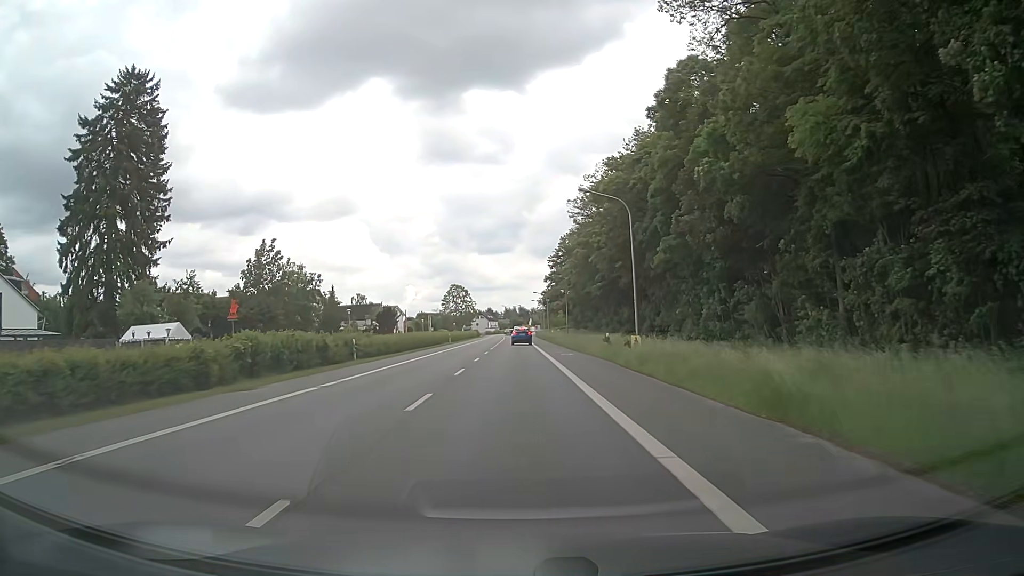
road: primary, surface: asphalt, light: Day
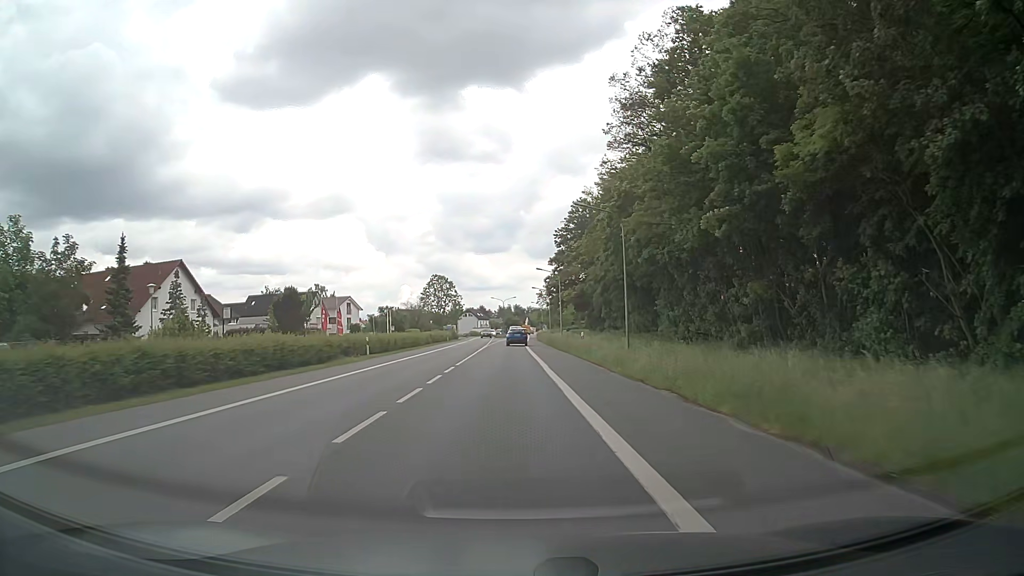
(0.0, +44.3) m; 0°
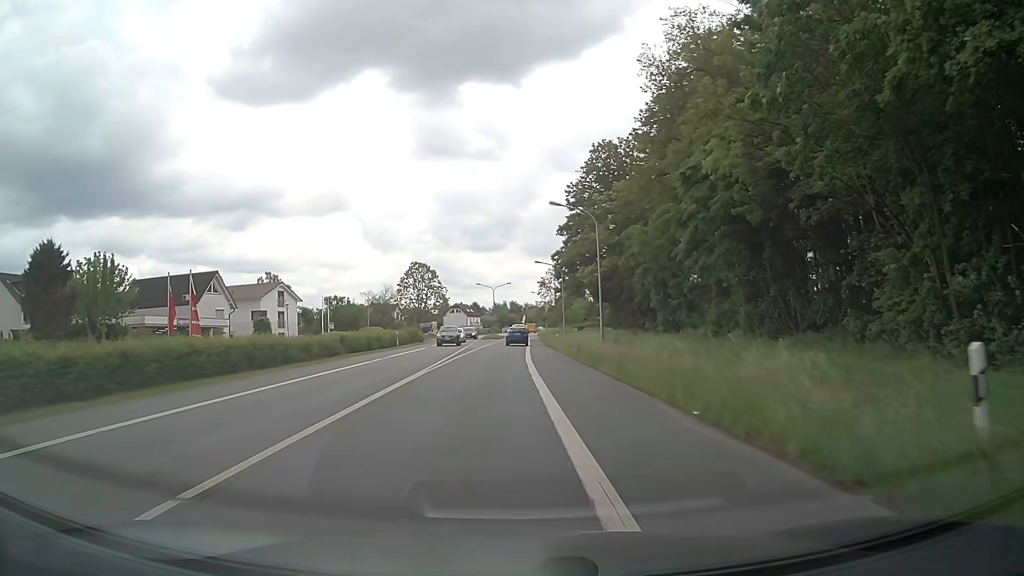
(0.0, +35.6) m; 0°
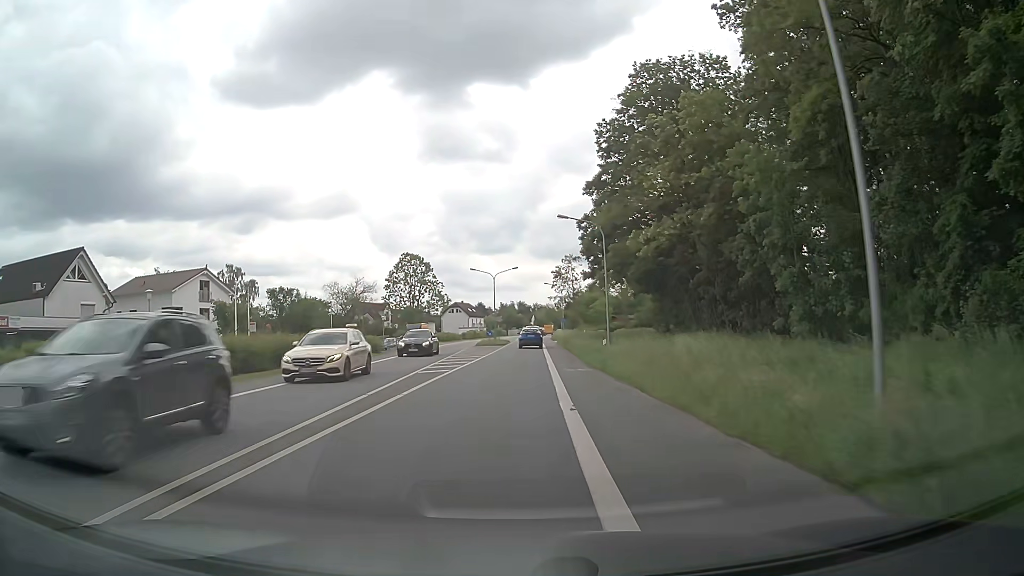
(-0.1, +26.0) m; 0°
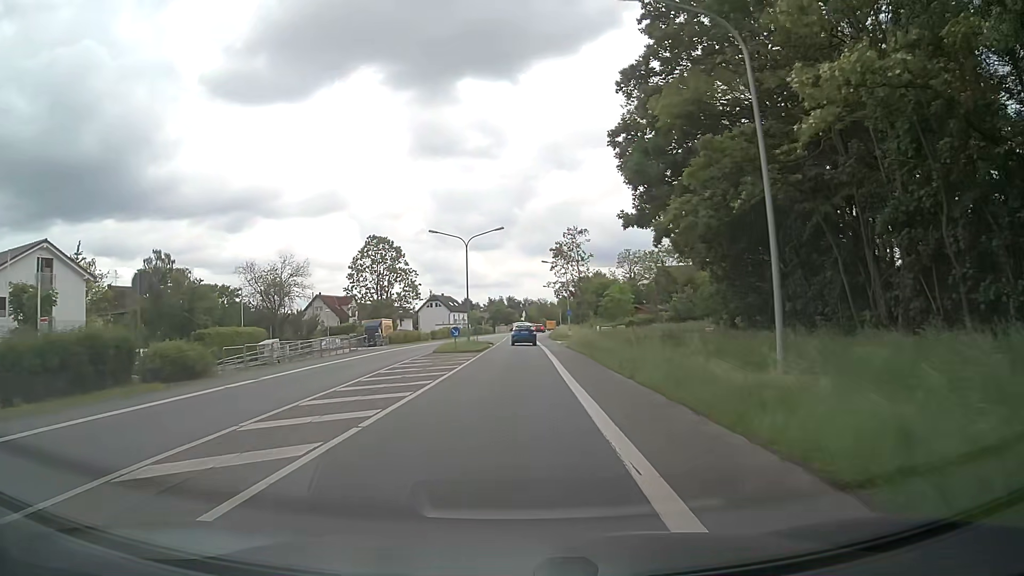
(+0.1, +25.2) m; +1°
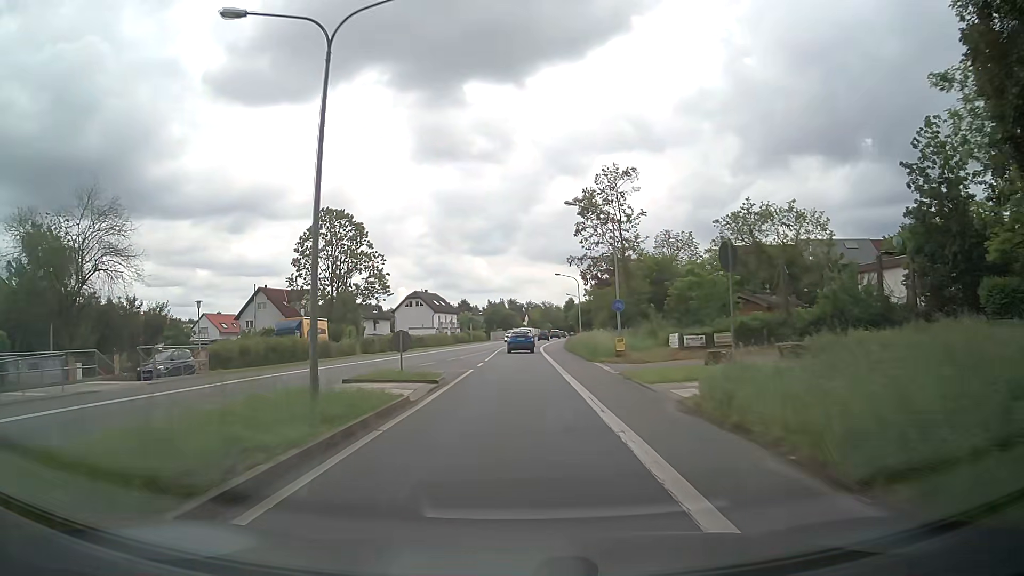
(+0.2, +32.6) m; 0°
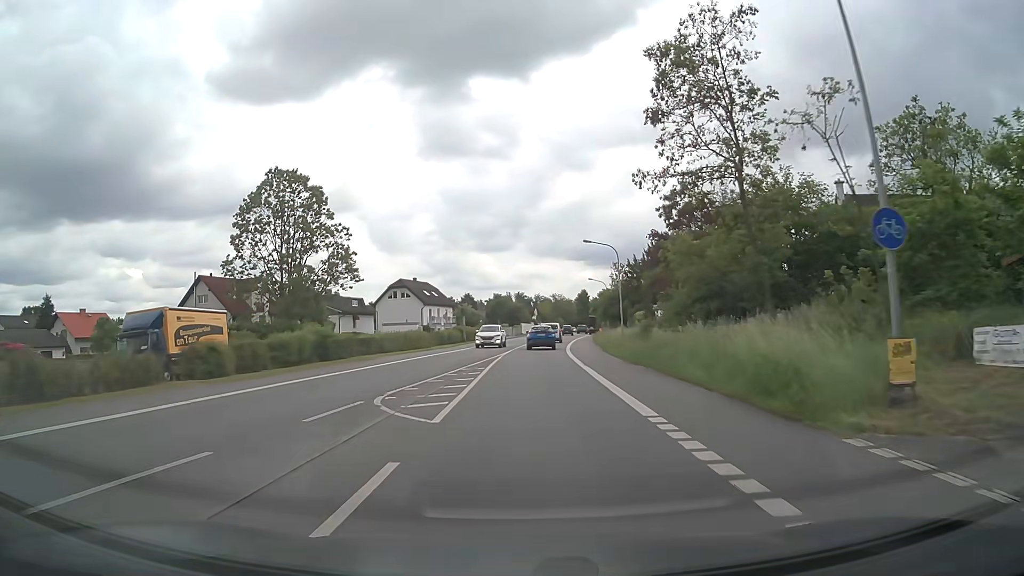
(-0.3, +23.9) m; -1°
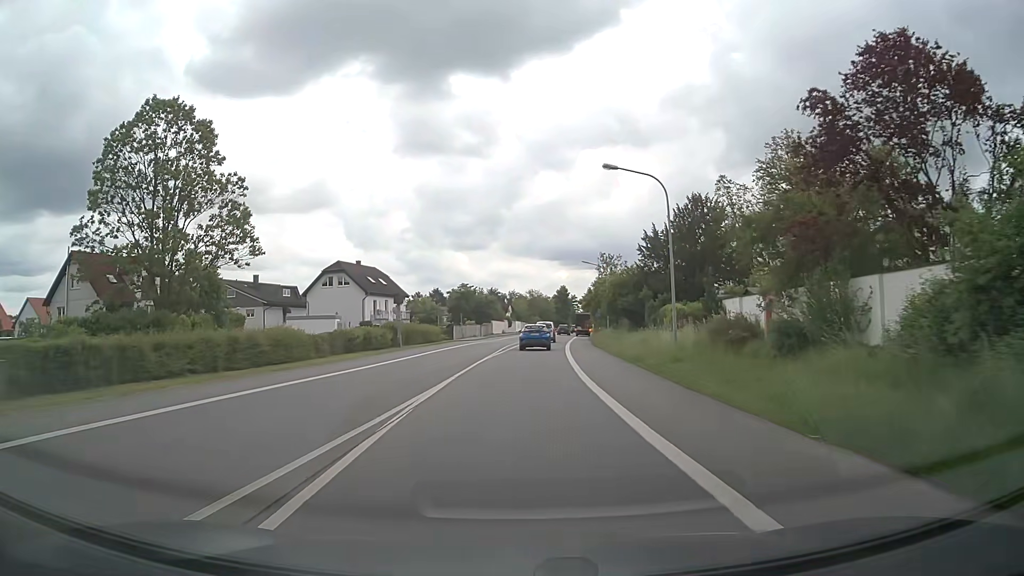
(+0.5, +23.2) m; +2°
